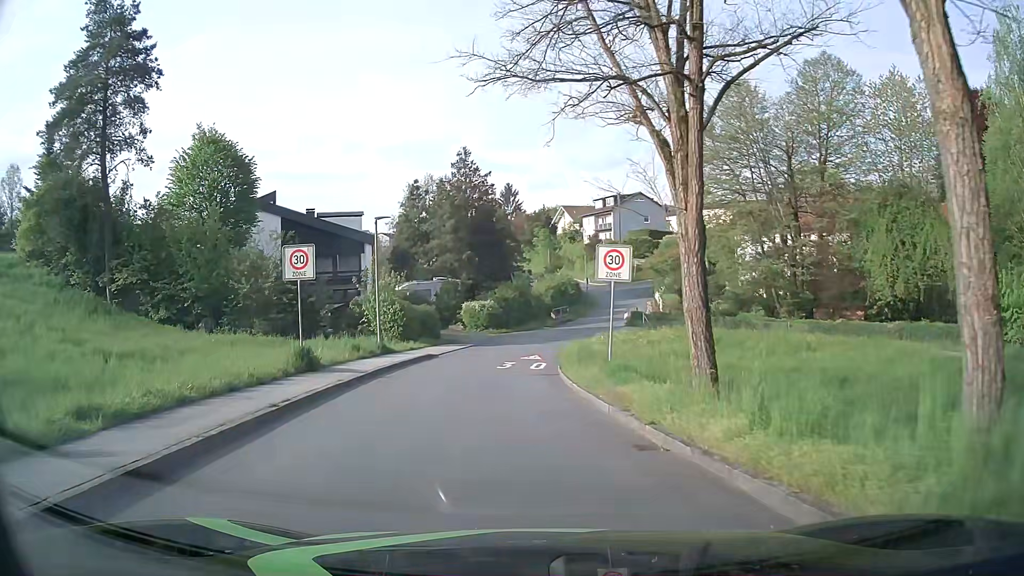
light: Day
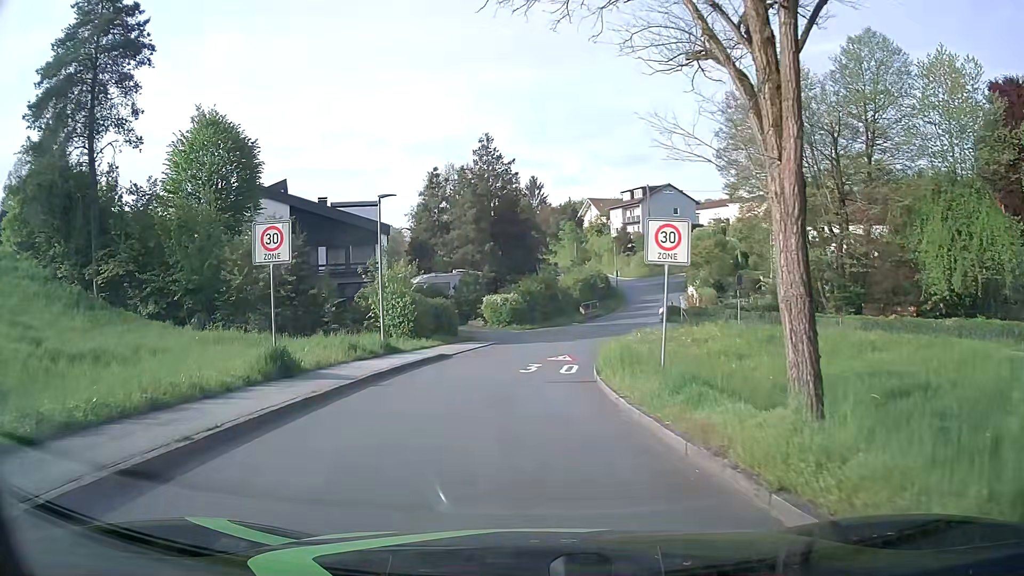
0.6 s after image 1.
(-0.1, +3.7) m; -2°
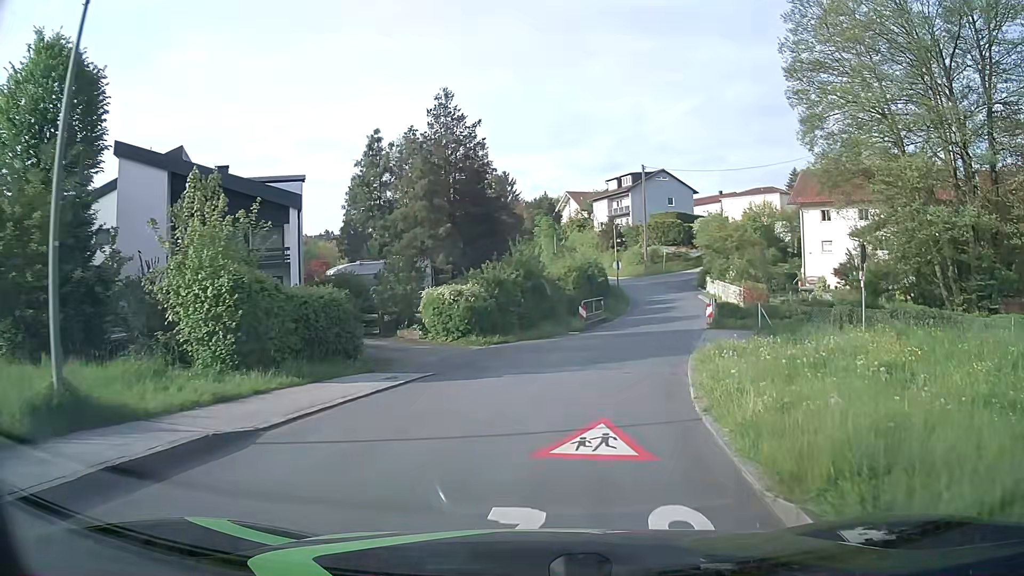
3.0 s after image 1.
(-0.1, +15.7) m; +3°
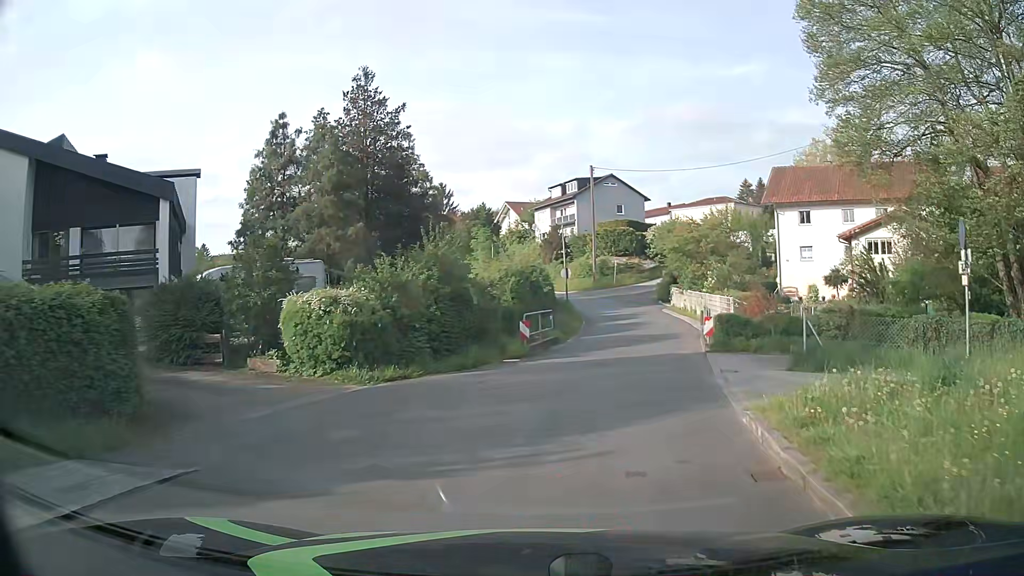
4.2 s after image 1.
(+0.3, +8.1) m; +4°
